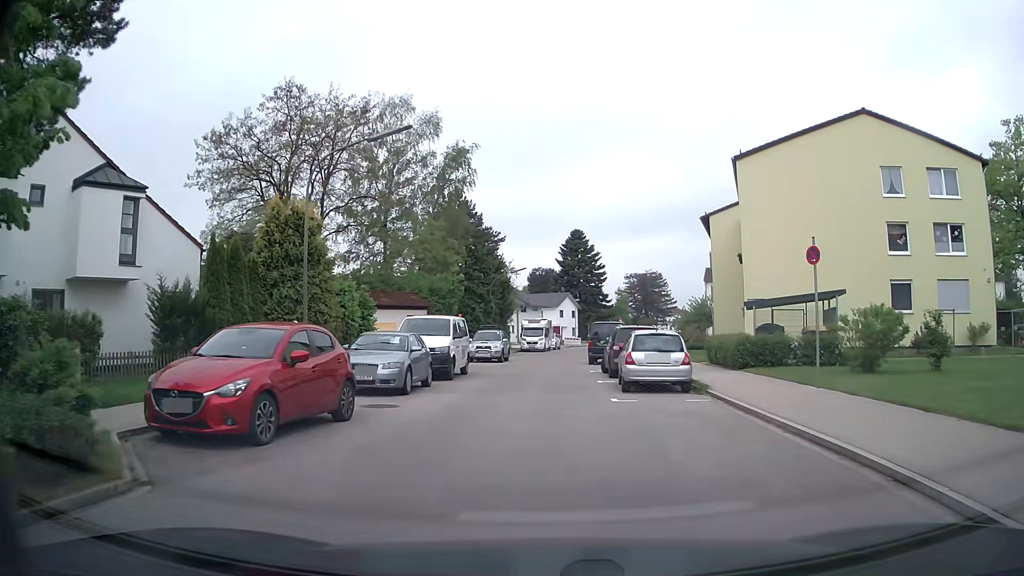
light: Day
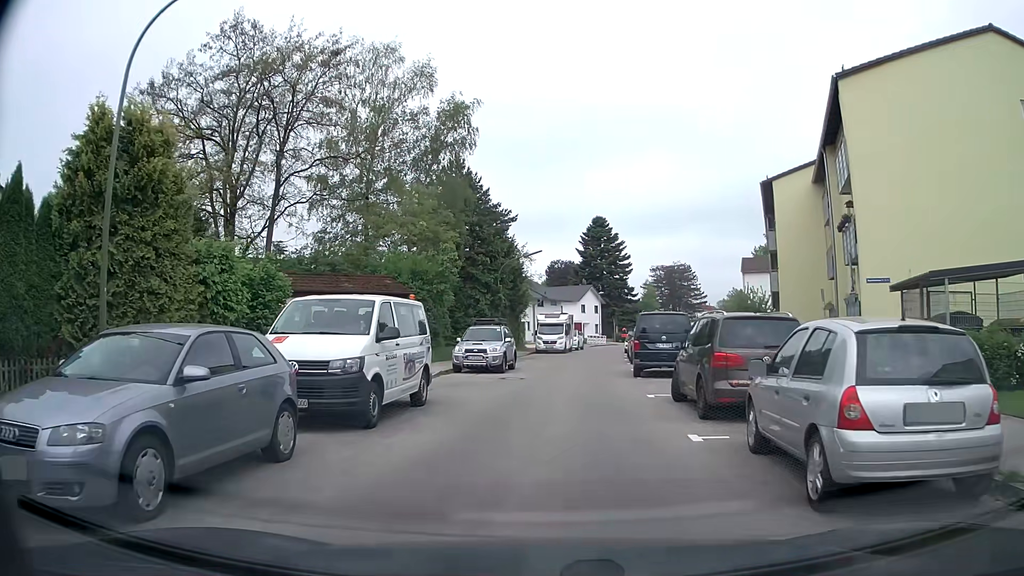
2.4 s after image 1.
(+0.2, +10.8) m; 0°
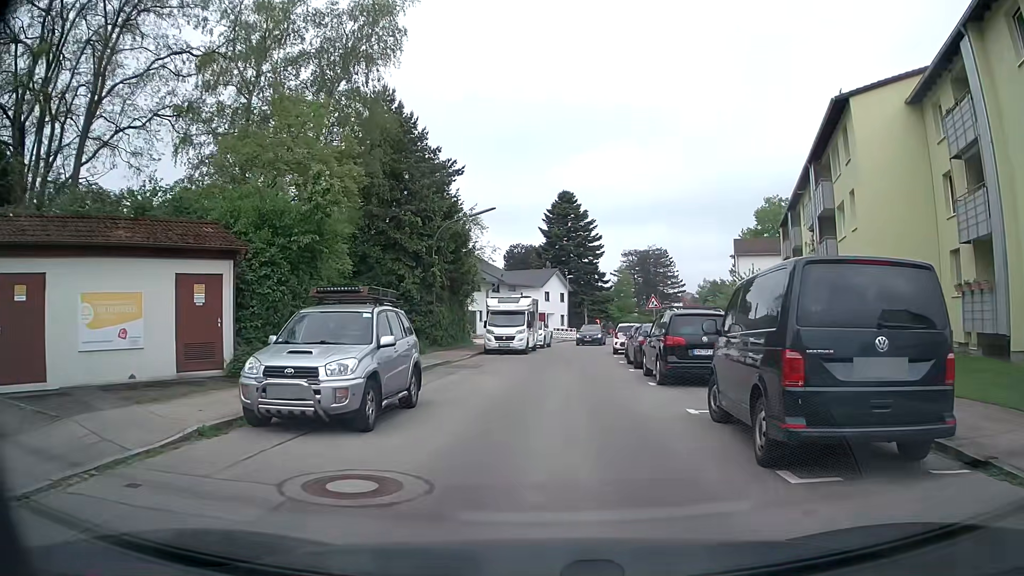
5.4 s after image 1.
(+0.2, +14.4) m; +3°
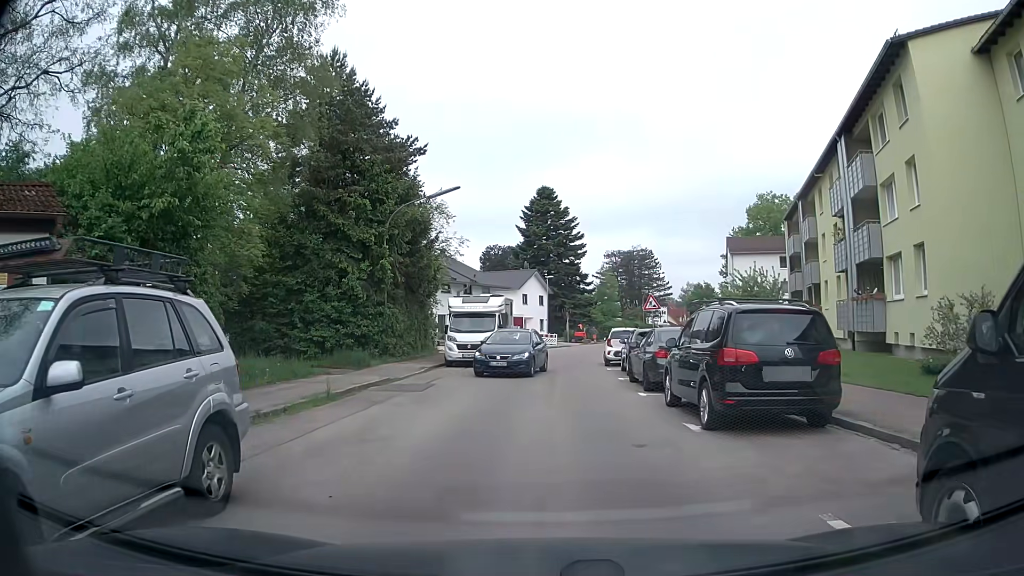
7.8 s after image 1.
(+0.1, +6.2) m; +4°
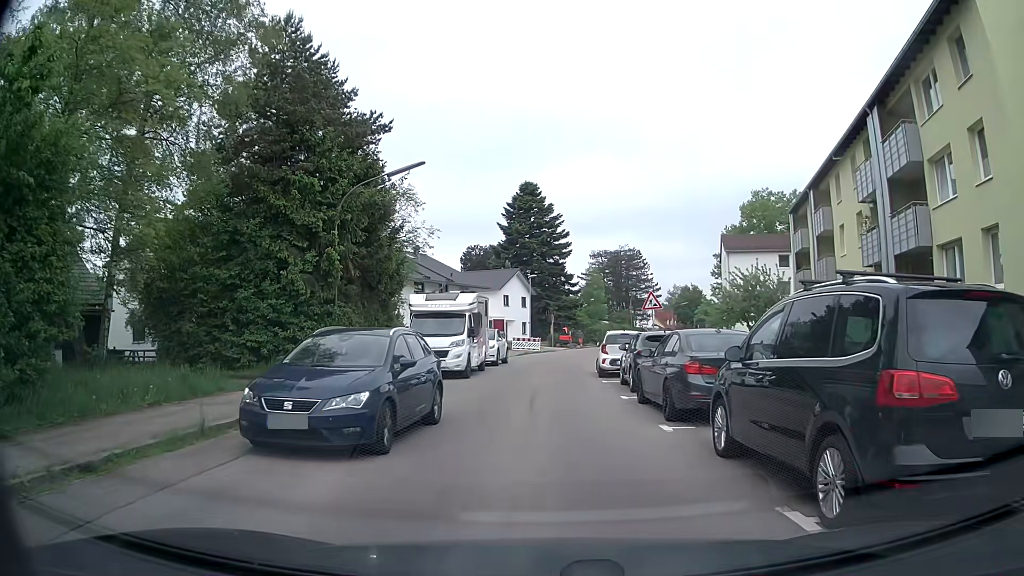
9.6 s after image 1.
(-0.1, +4.8) m; +1°
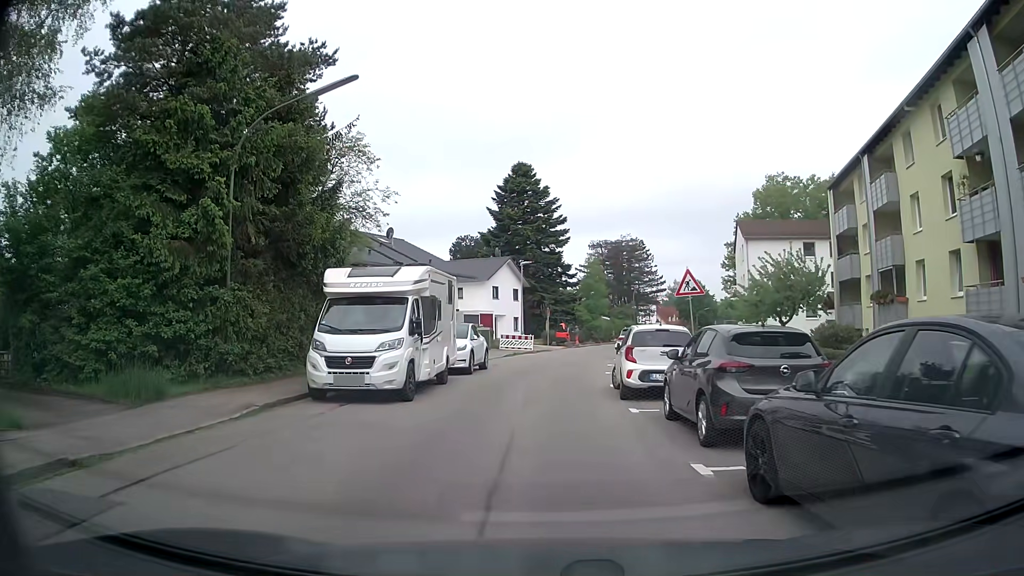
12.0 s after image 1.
(-0.1, +8.2) m; -2°
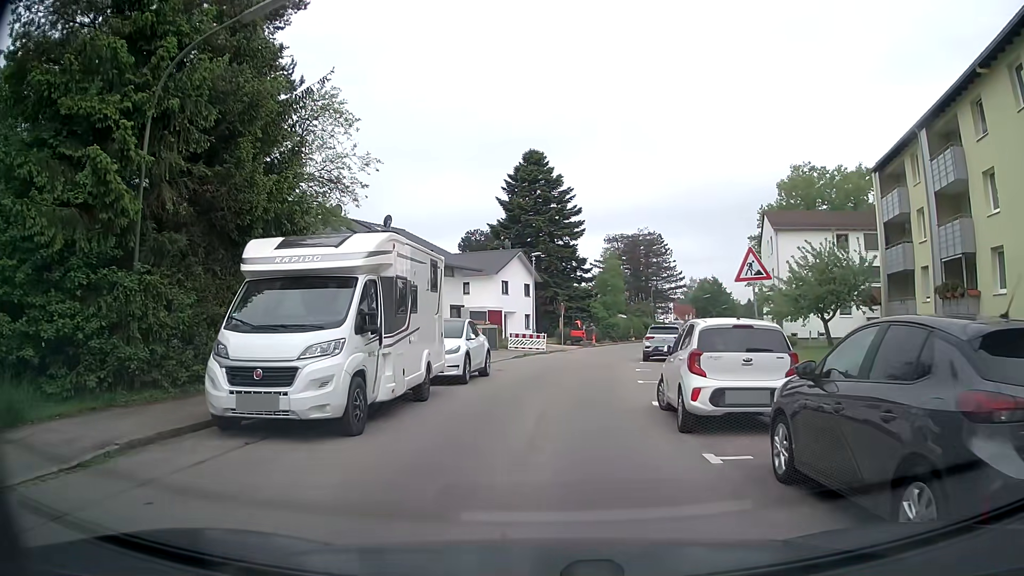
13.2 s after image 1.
(0.0, +4.7) m; -2°
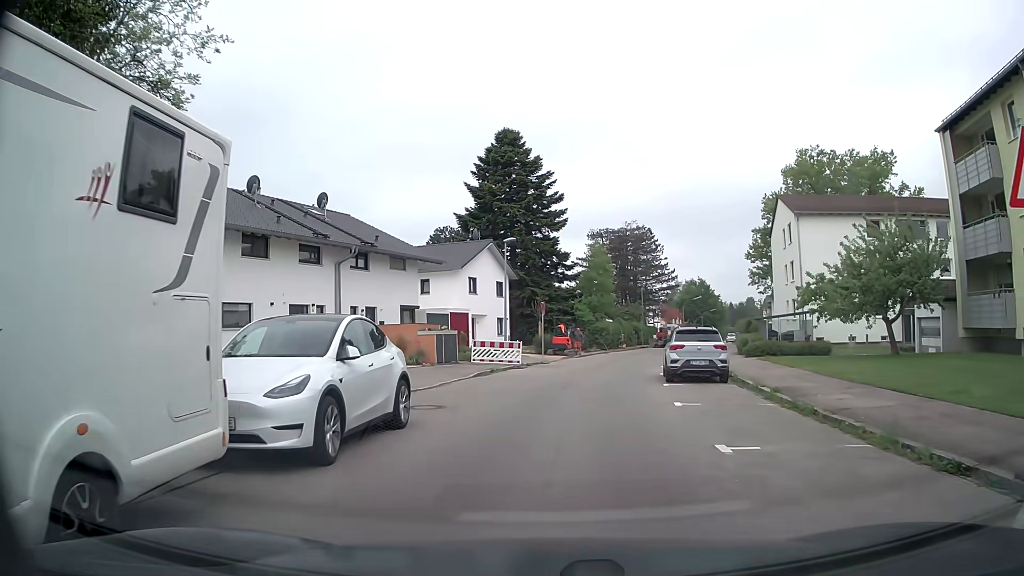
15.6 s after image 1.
(+0.4, +9.5) m; +4°
